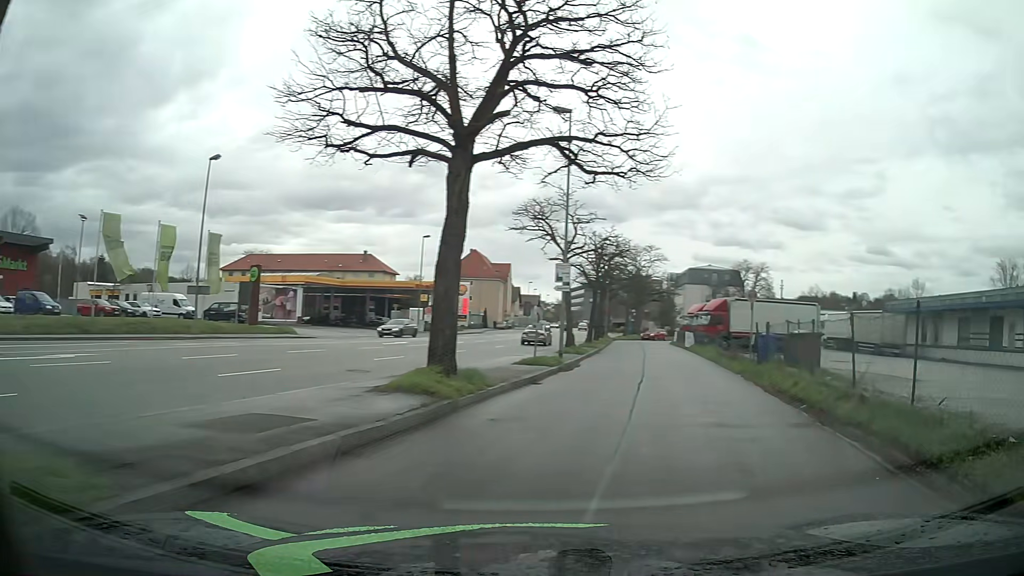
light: Day
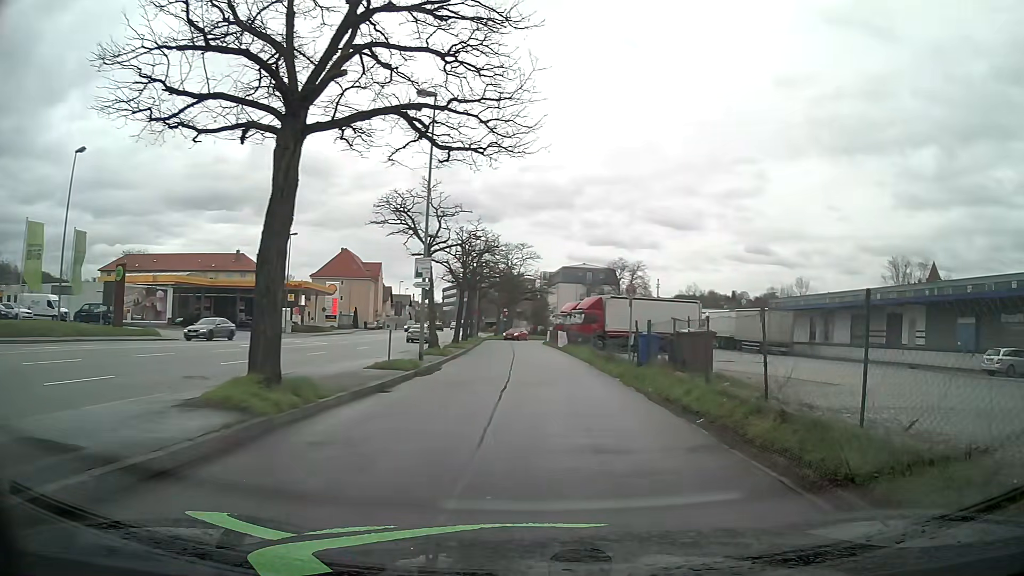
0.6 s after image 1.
(+0.1, +2.2) m; +9°
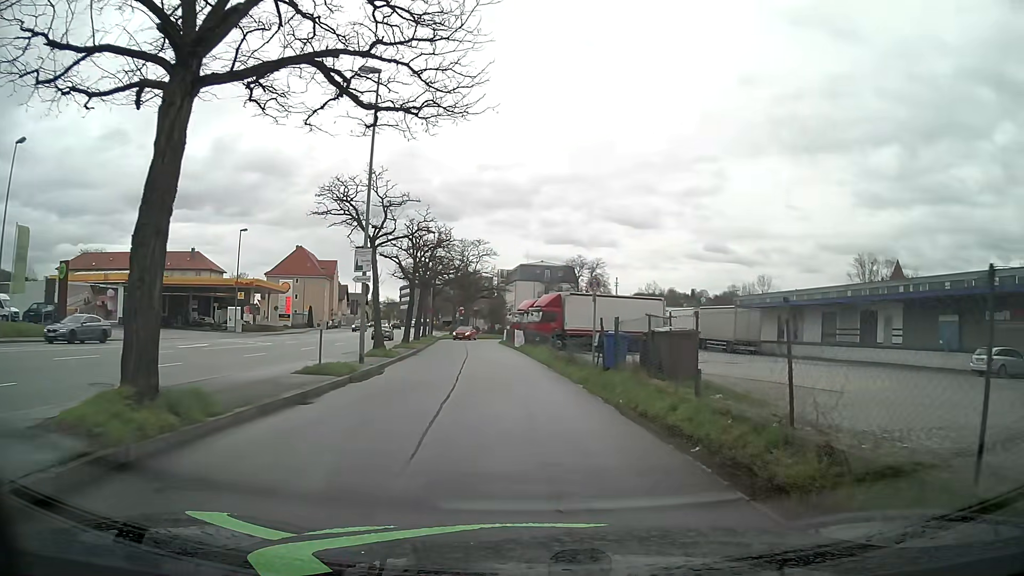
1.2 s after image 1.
(+0.1, +2.5) m; +3°
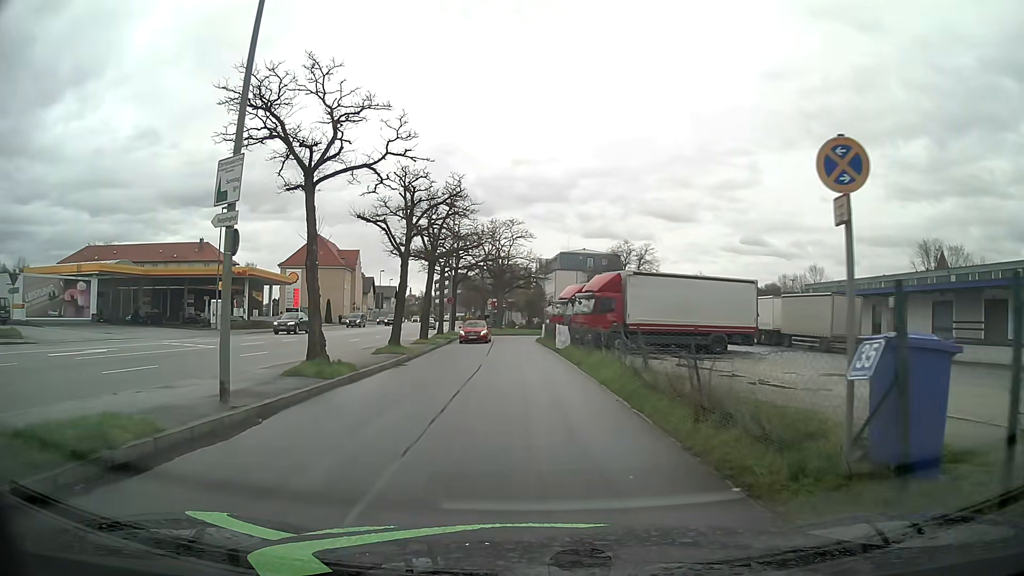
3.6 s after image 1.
(-0.5, +12.5) m; -5°
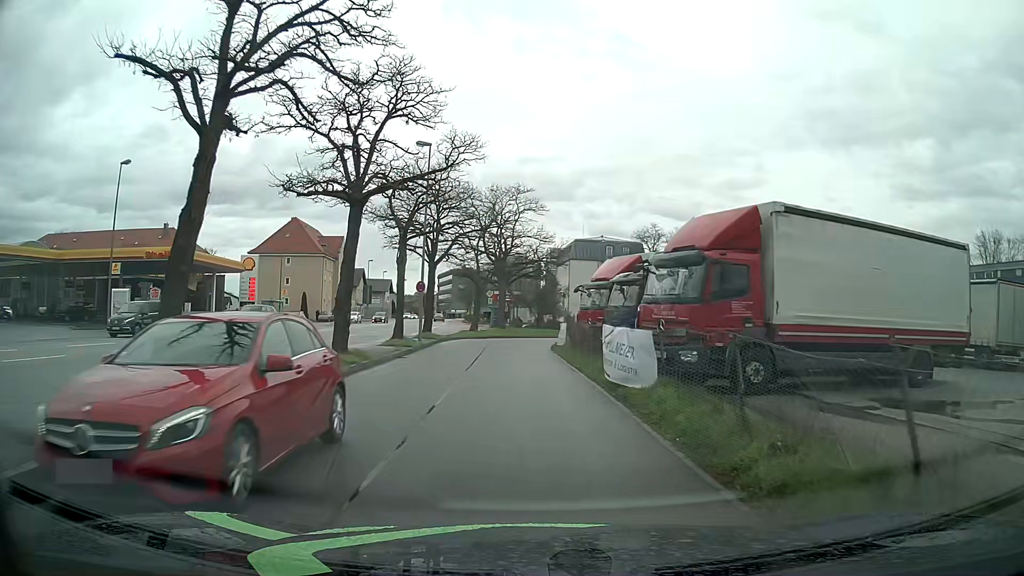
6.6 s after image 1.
(0.0, +17.5) m; 0°
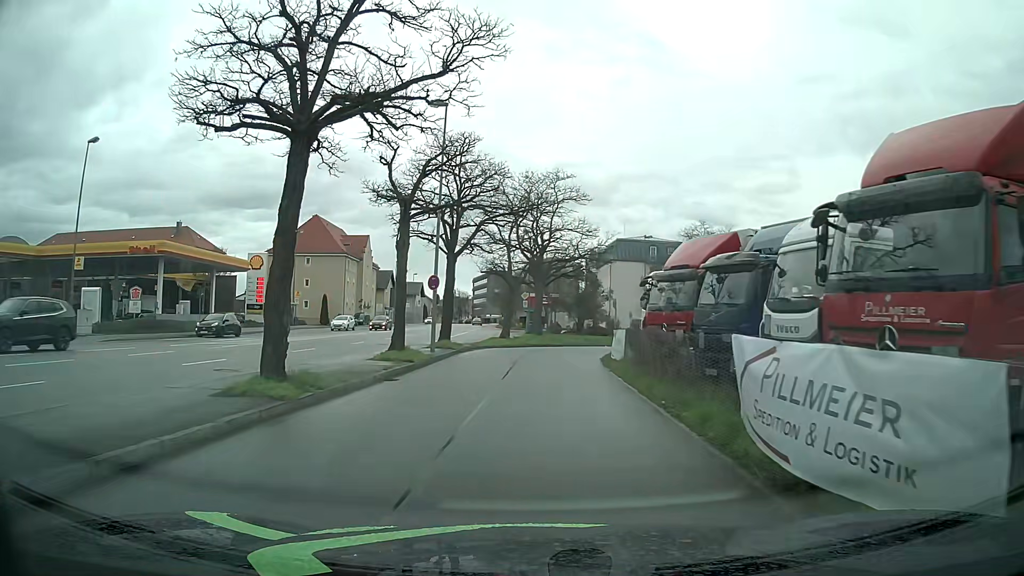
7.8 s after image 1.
(-0.3, +7.4) m; -3°
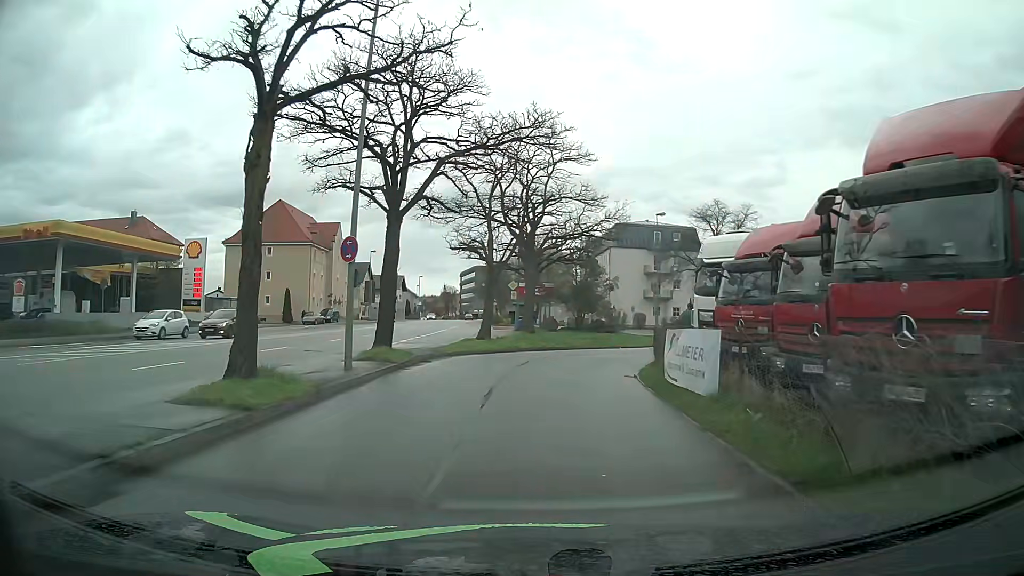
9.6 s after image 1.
(0.0, +11.3) m; 0°
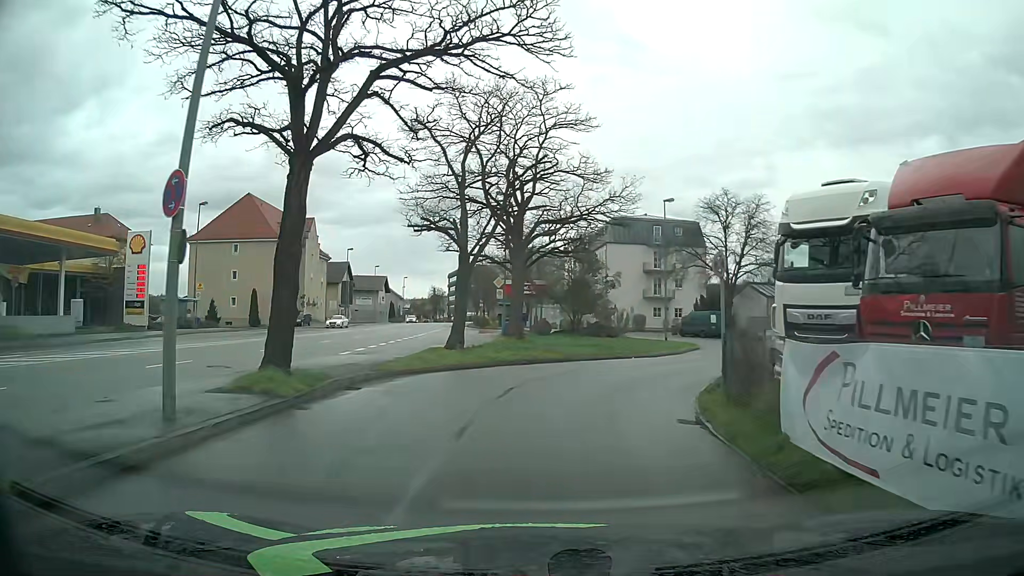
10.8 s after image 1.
(+0.1, +7.5) m; +2°
